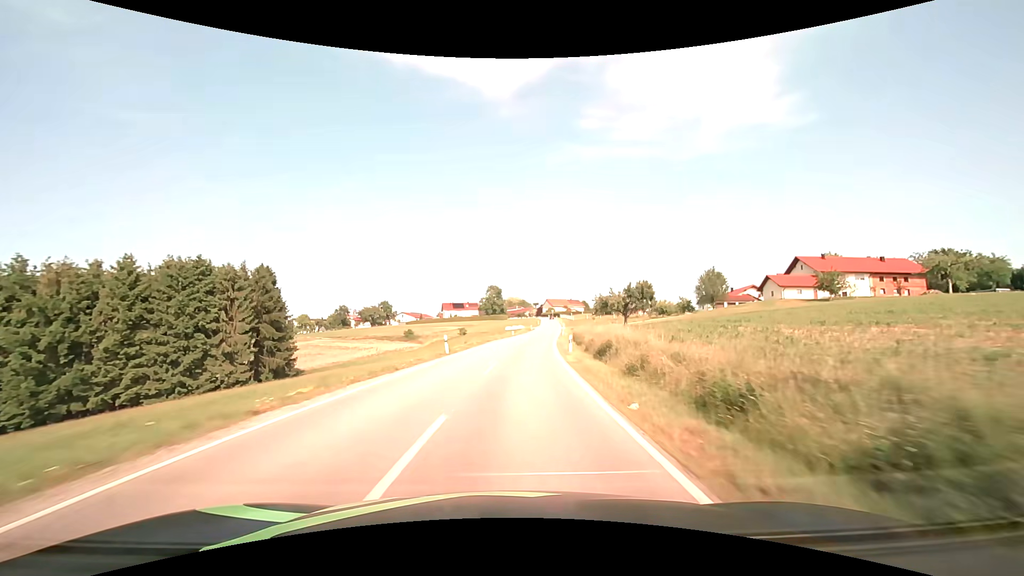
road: secondary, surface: asphalt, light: Day
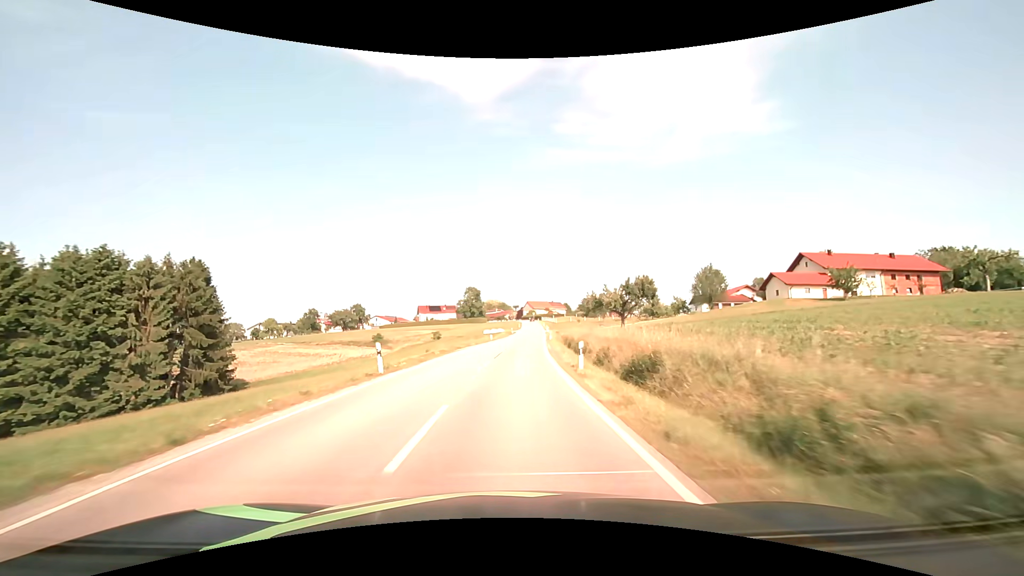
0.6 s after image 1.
(+0.2, +10.7) m; +2°
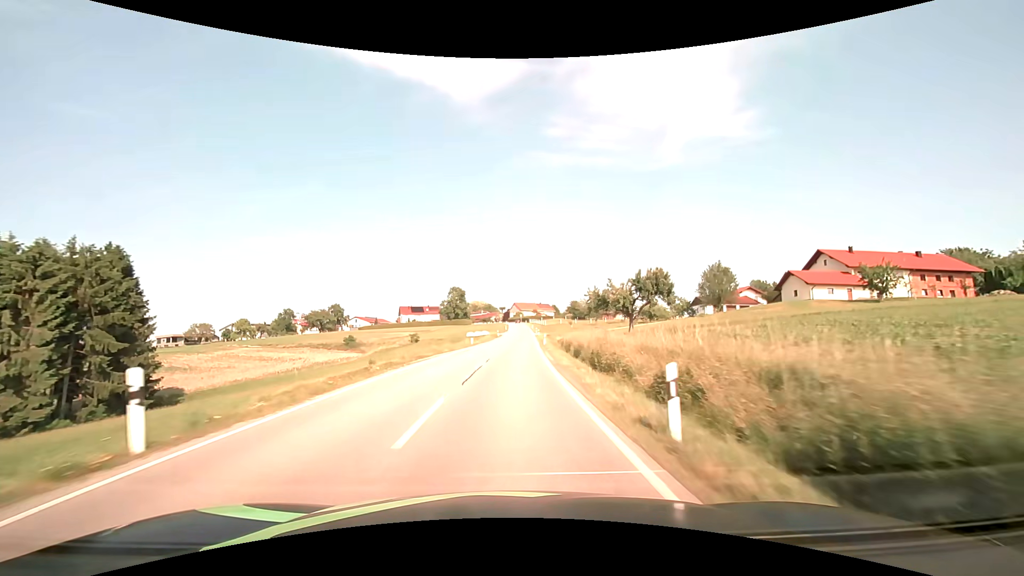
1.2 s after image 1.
(+0.1, +10.7) m; +2°
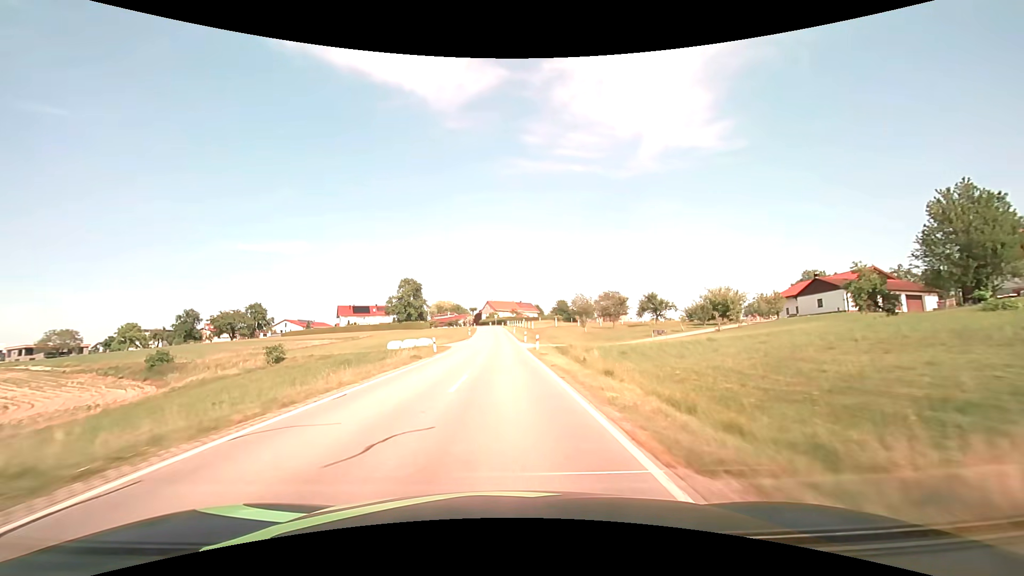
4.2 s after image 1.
(+1.7, +53.4) m; +3°
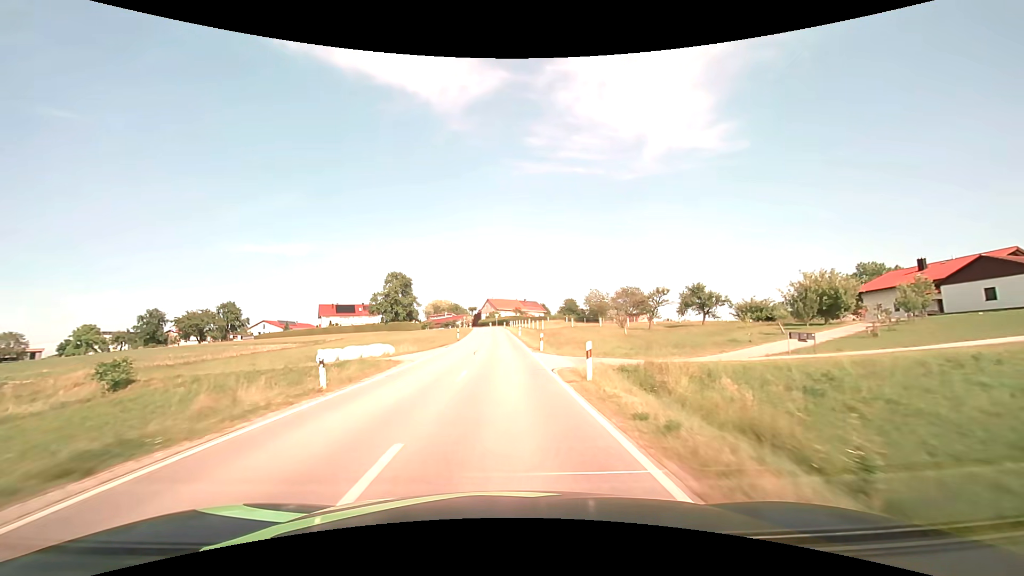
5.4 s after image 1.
(0.0, +21.4) m; 0°
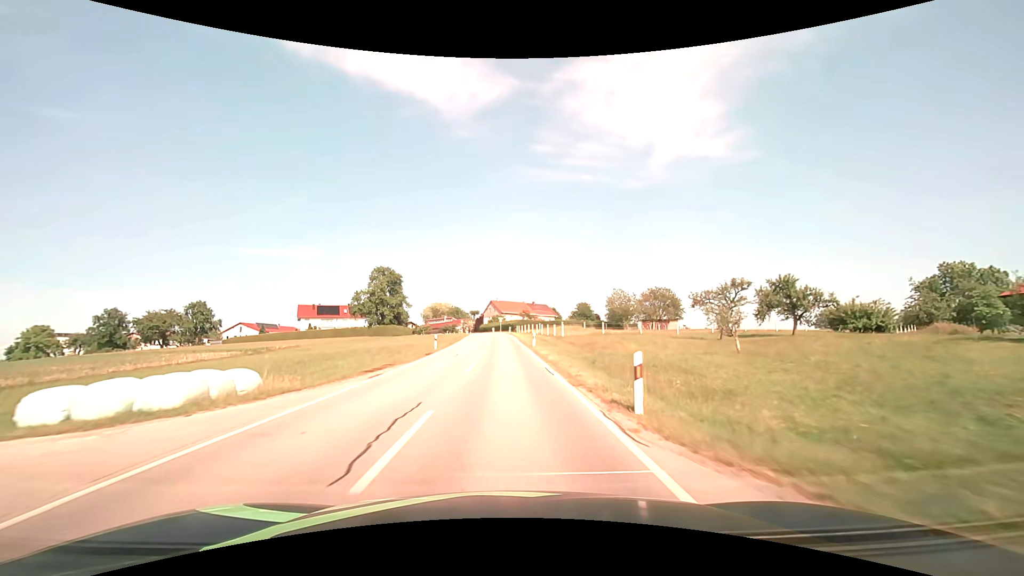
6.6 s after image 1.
(-0.1, +21.4) m; -1°
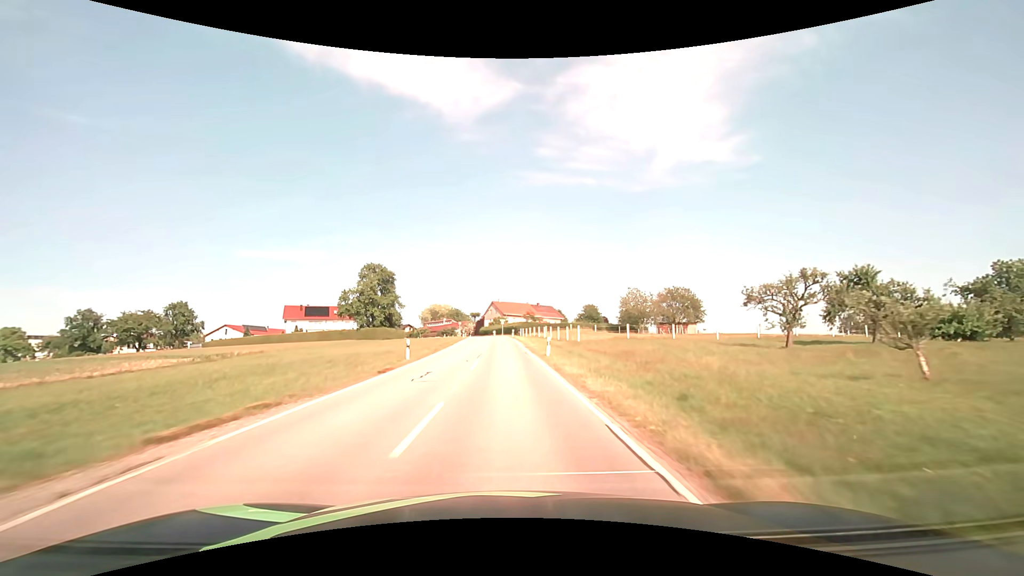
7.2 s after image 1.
(0.0, +10.7) m; 0°
